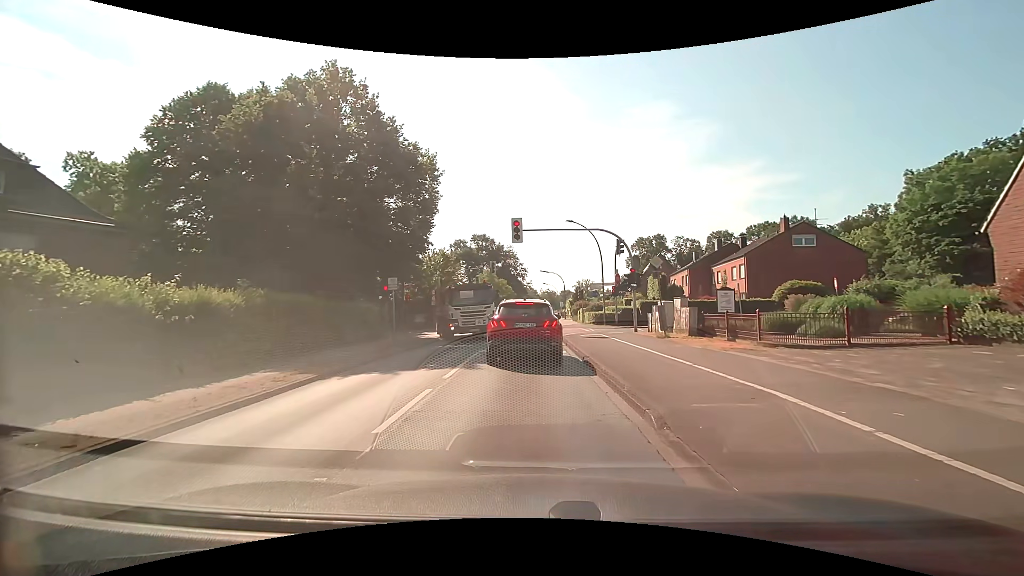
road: tertiary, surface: asphalt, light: Day
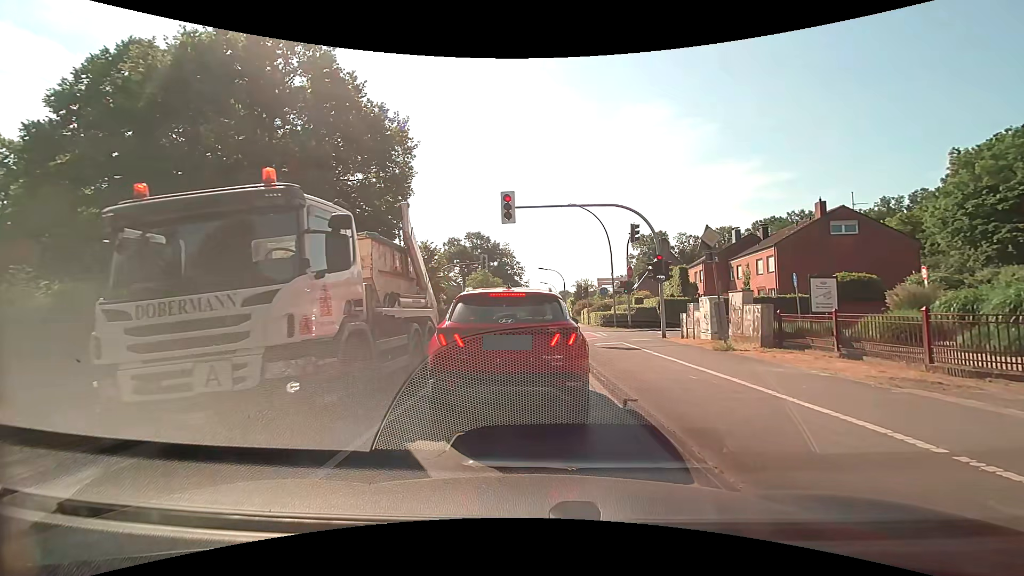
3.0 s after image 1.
(0.0, +6.3) m; -1°
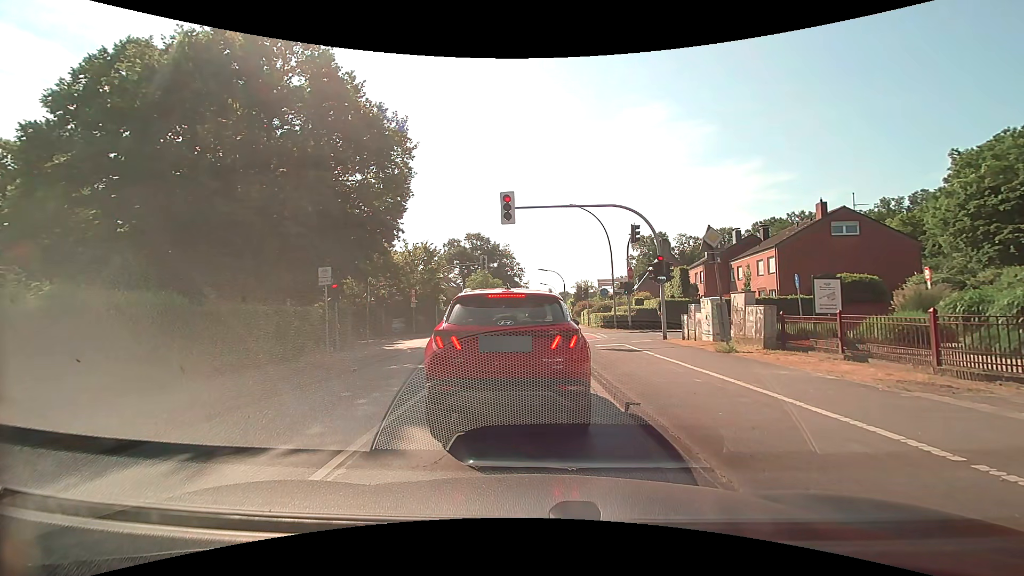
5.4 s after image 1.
(0.0, +0.3) m; 0°
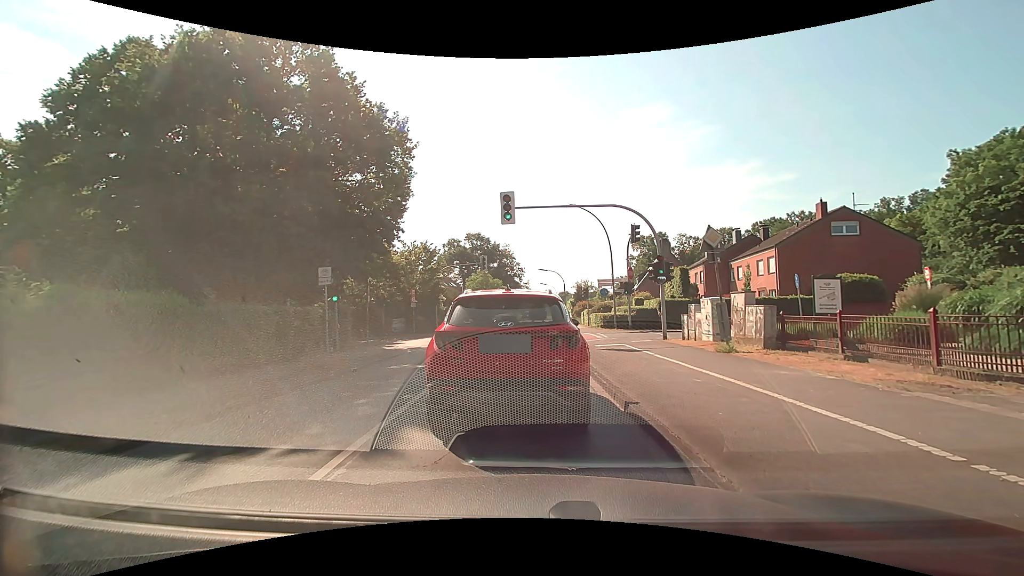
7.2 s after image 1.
(0.0, 0.0) m; 0°
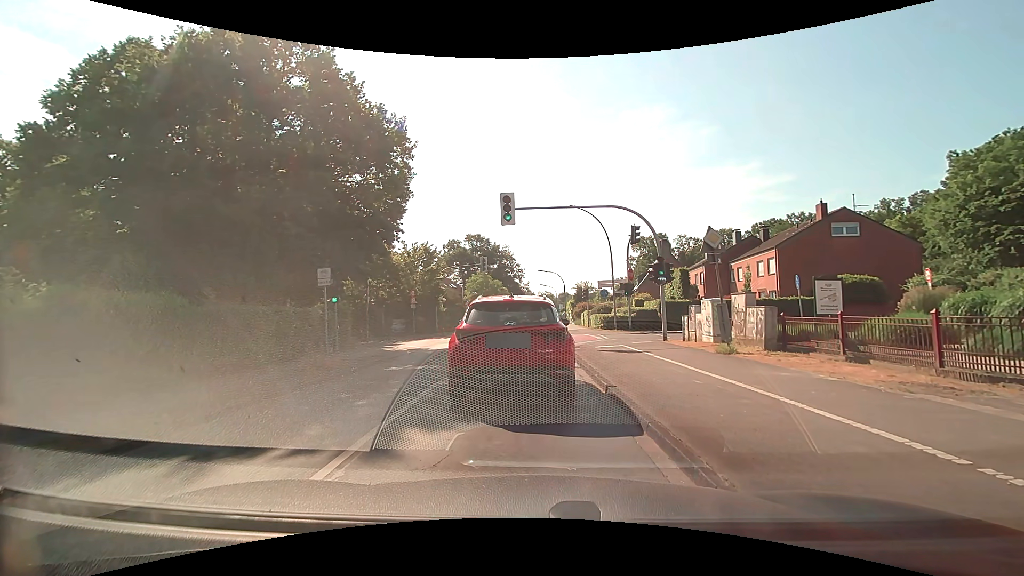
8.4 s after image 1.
(0.0, 0.0) m; 0°
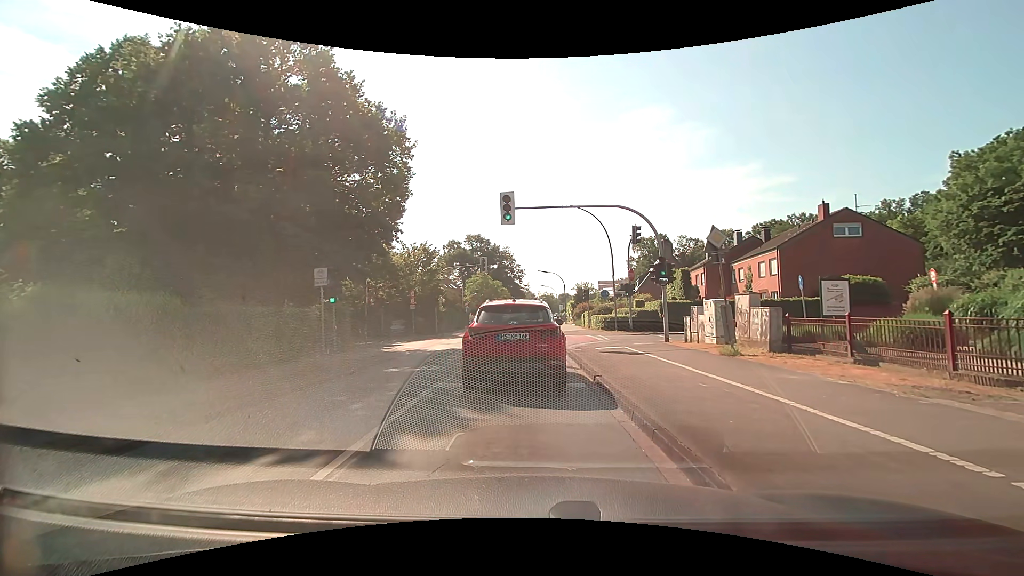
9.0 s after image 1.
(0.0, +0.3) m; 0°
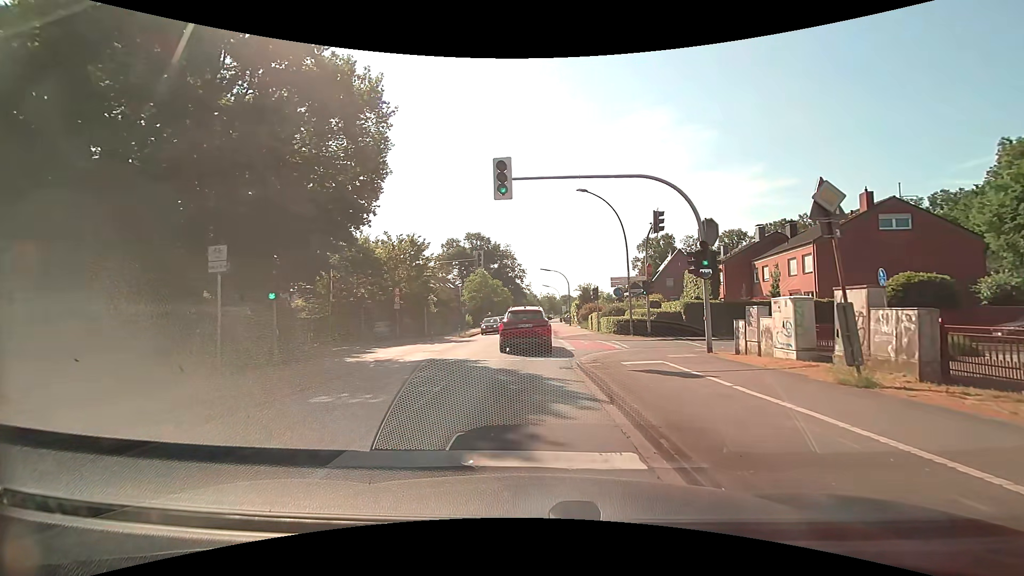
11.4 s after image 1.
(+0.1, +5.1) m; +1°
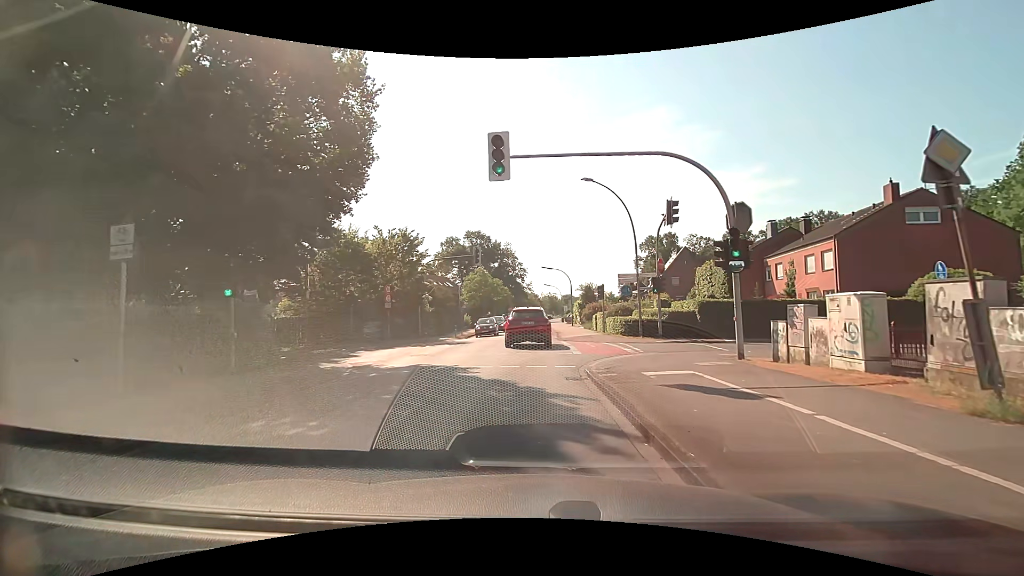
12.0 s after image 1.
(0.0, +2.4) m; -1°
(0, +10) (0, +20) (0, +30) (0, +40) (0, +50) (0, +60) (0, +70) (0, +80) (0, +90) (+1, +100) m
